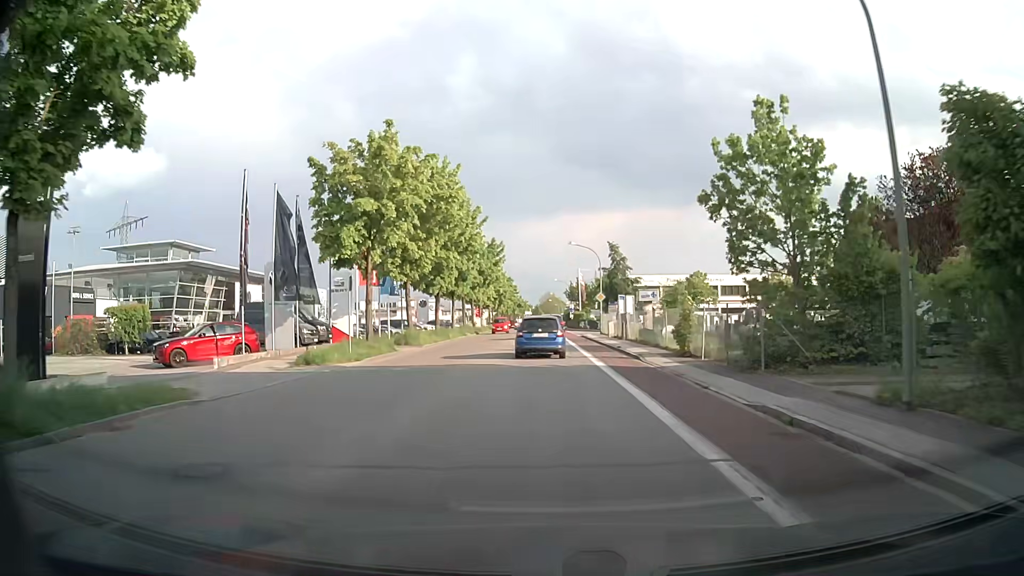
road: tertiary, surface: asphalt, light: Day
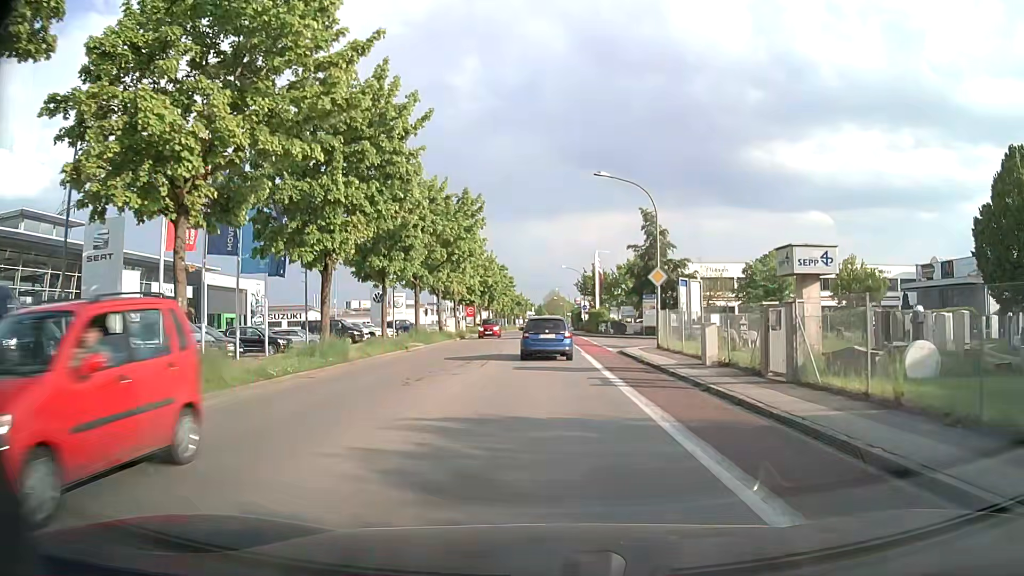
(-0.1, +25.8) m; 0°
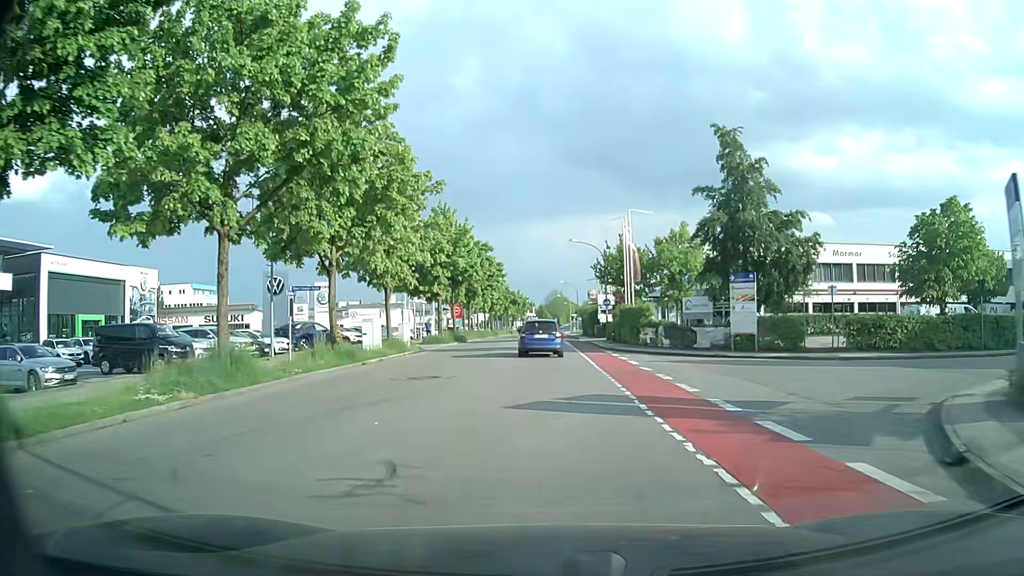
(-0.1, +25.9) m; 0°
